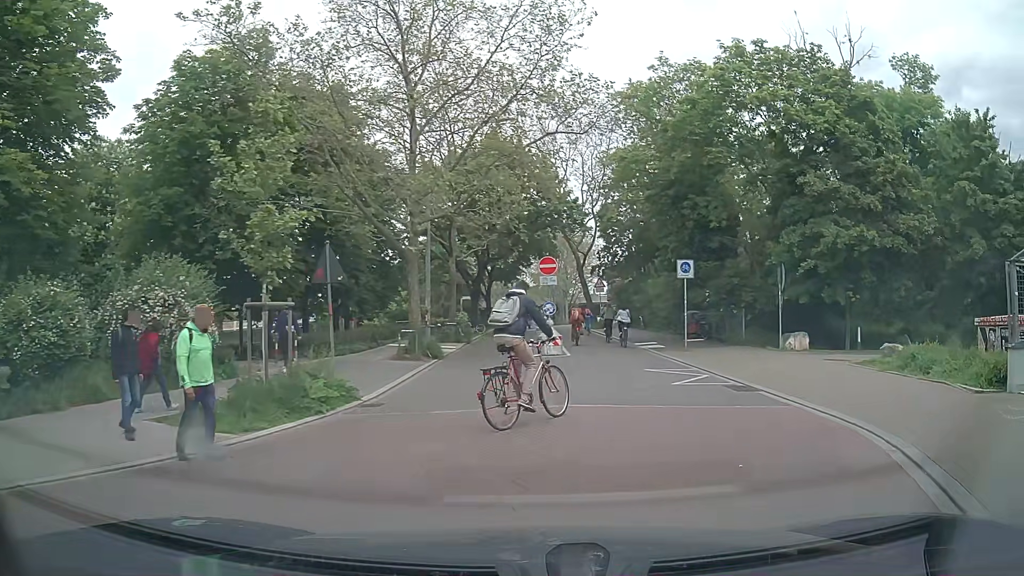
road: residential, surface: paving_stones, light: Day
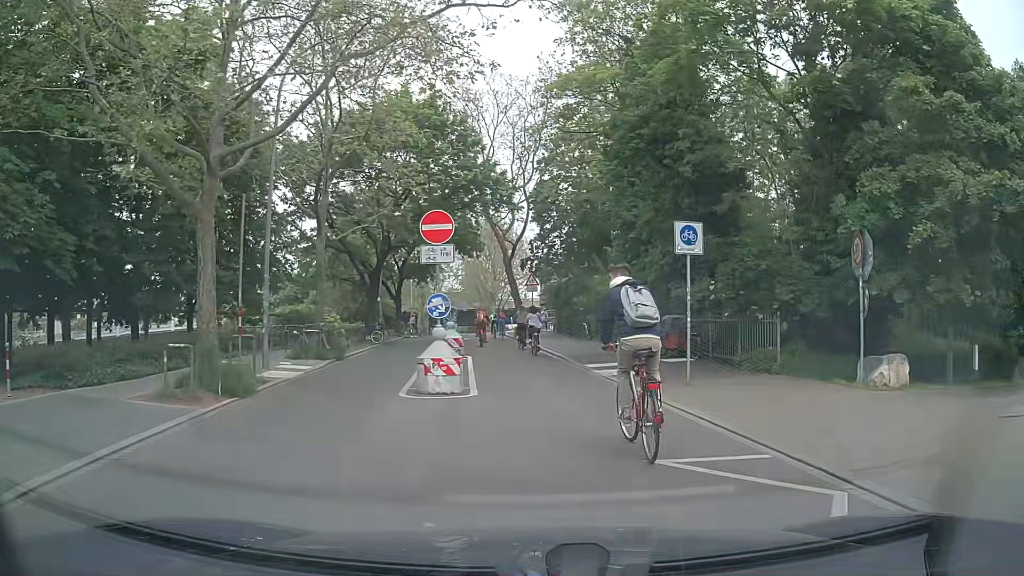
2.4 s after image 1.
(+0.5, +10.2) m; +3°
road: service
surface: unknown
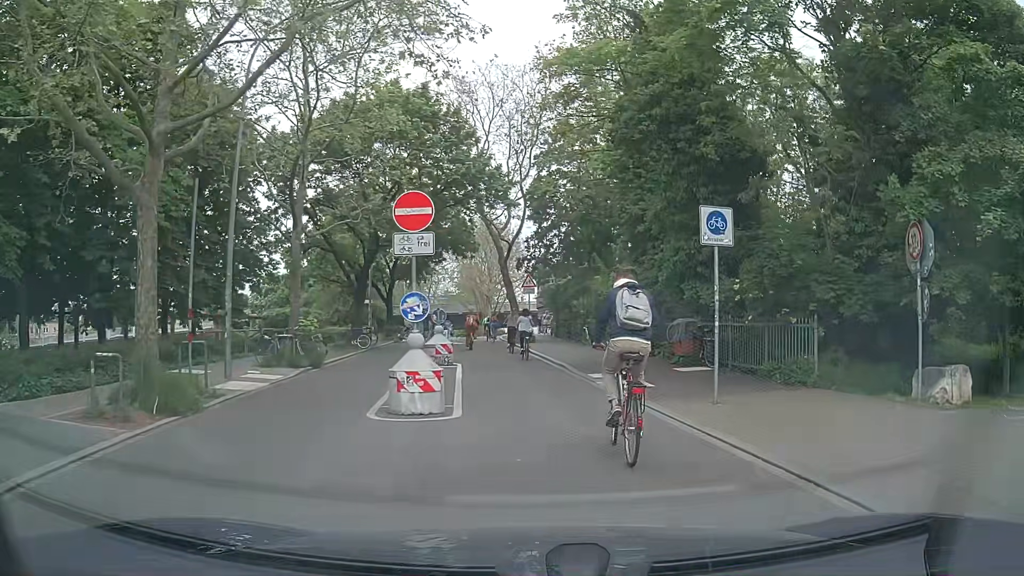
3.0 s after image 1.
(0.0, +2.1) m; +1°
